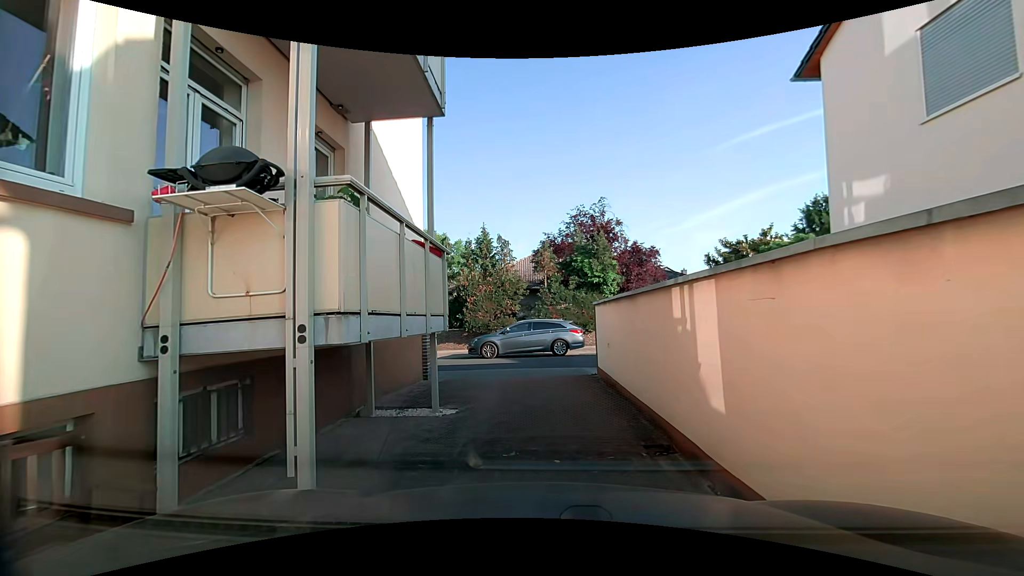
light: Day
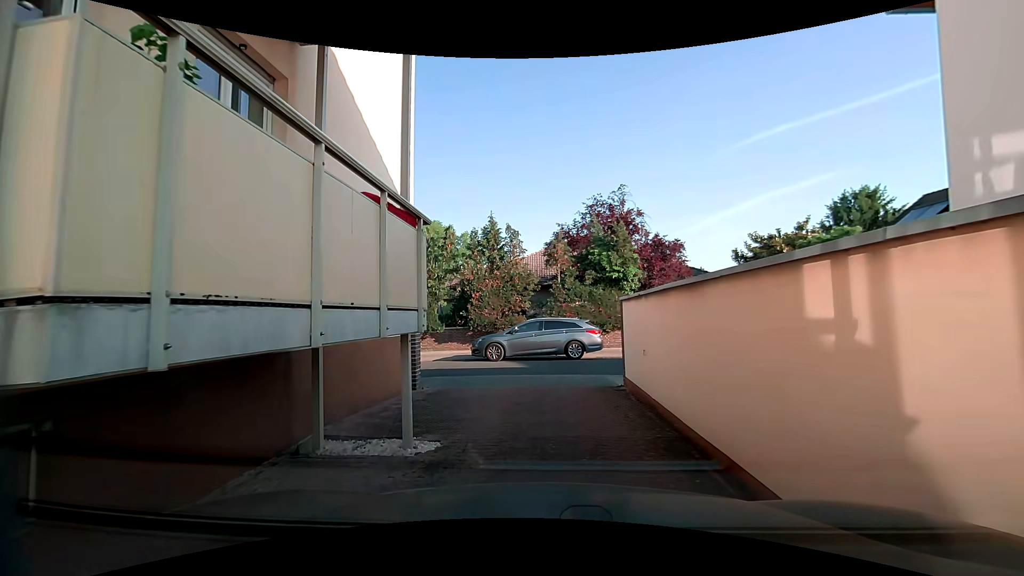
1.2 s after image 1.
(+0.1, +2.3) m; +1°
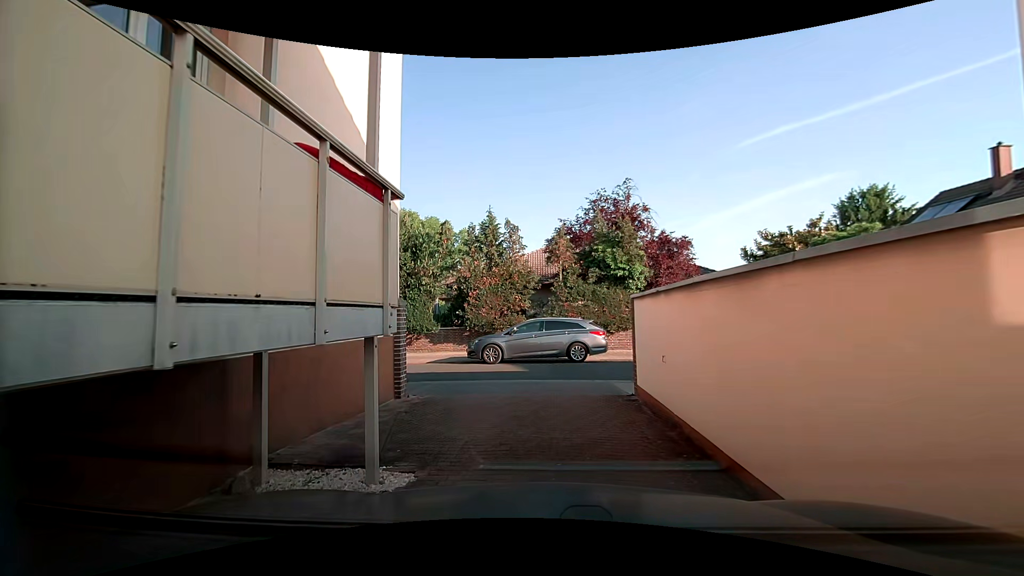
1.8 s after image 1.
(0.0, +1.1) m; -1°
